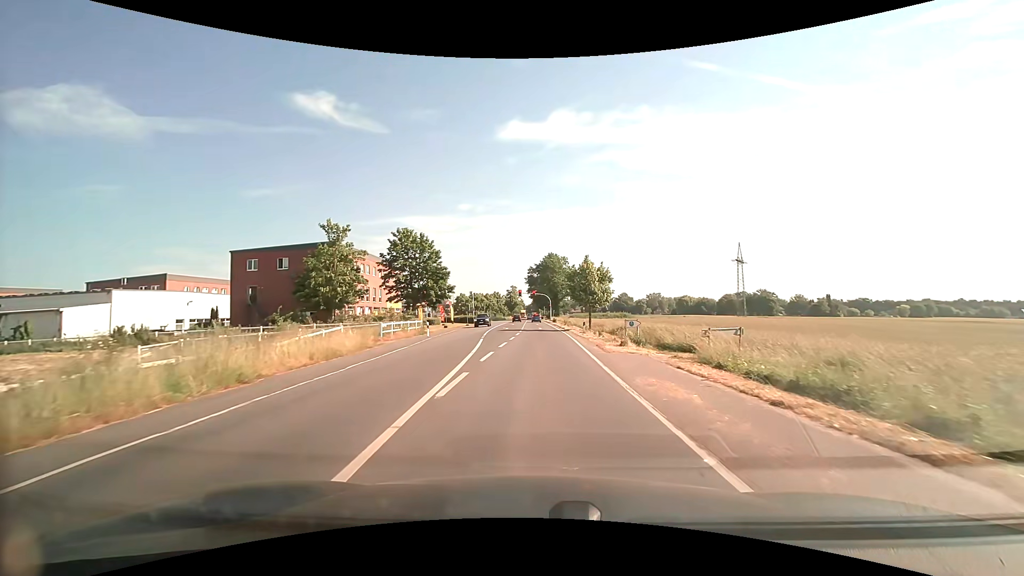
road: secondary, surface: asphalt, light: Day
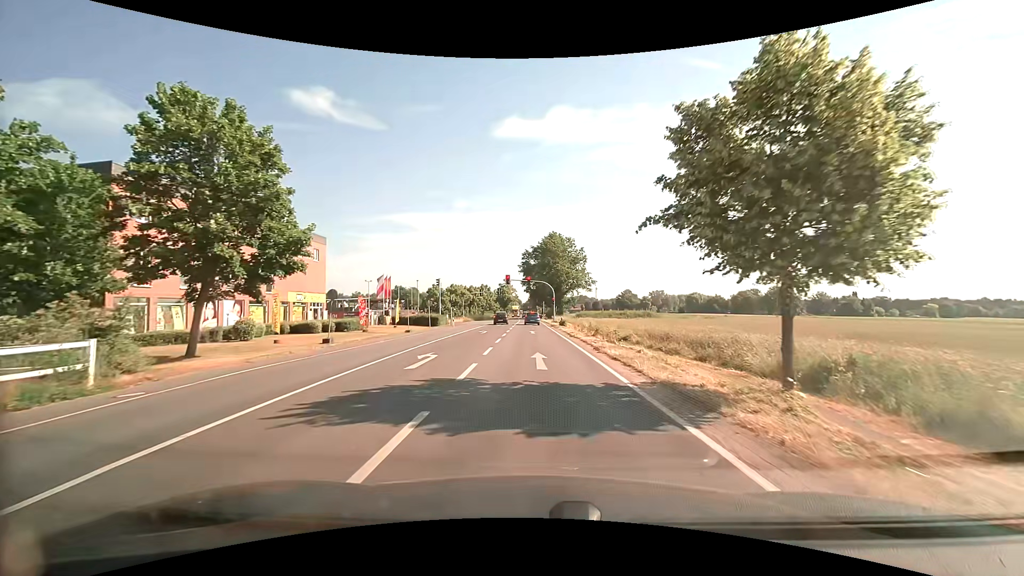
(+0.2, +34.3) m; 0°
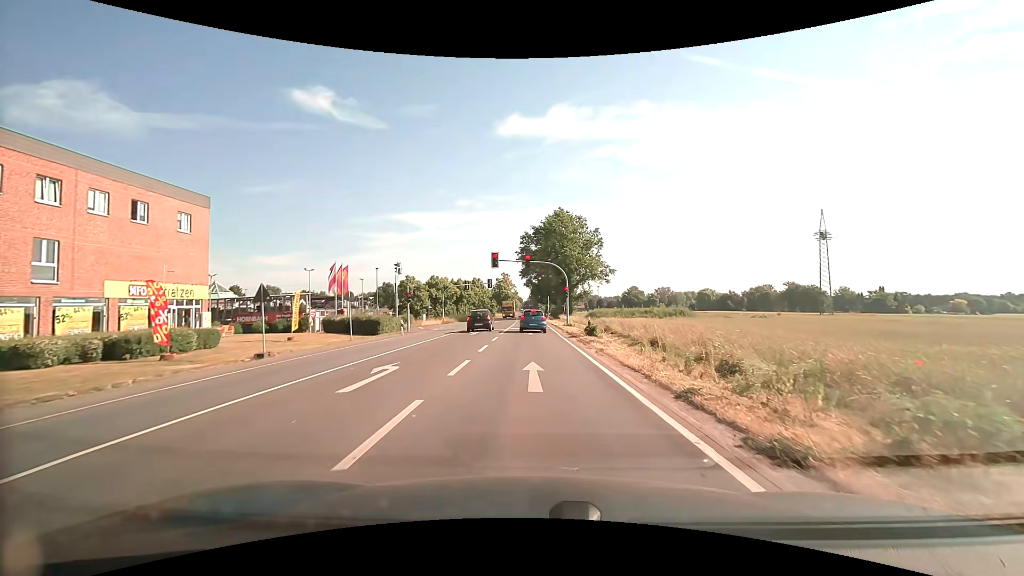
(-0.1, +23.3) m; 0°
(0, +10) (0, +20) (0, +30) (0, +40) (0, +50) (-1, +60) (-1, +70) (-1, +80) (-2, +90) (-2, +100) m
